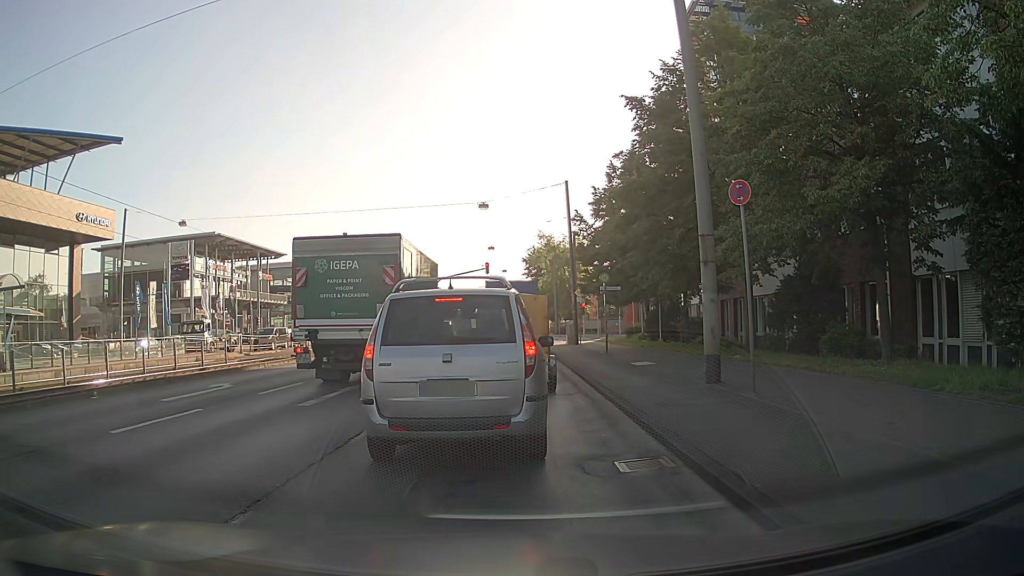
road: primary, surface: asphalt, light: Day
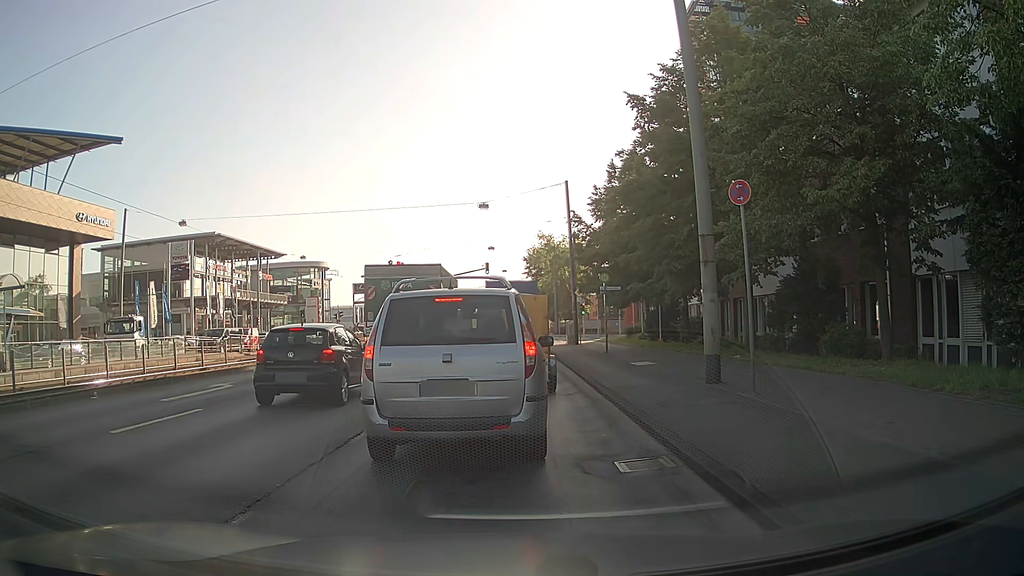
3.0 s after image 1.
(0.0, 0.0) m; 0°
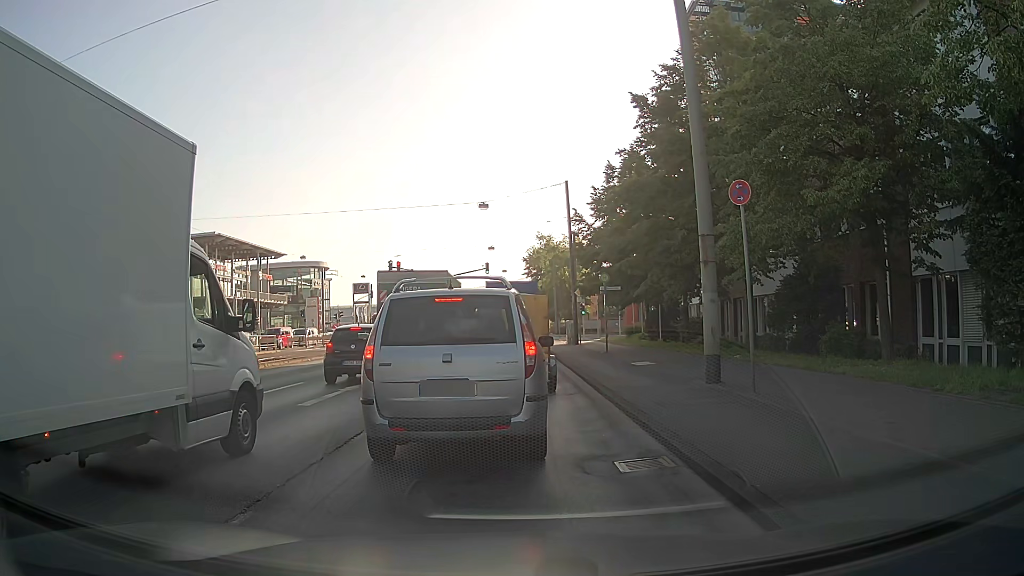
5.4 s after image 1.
(0.0, 0.0) m; 0°
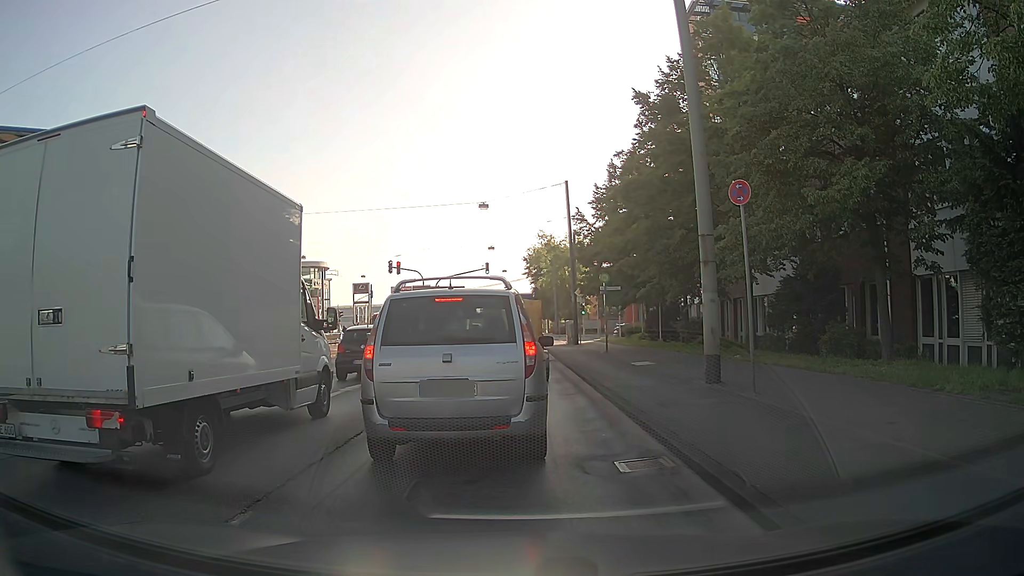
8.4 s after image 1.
(0.0, 0.0) m; 0°
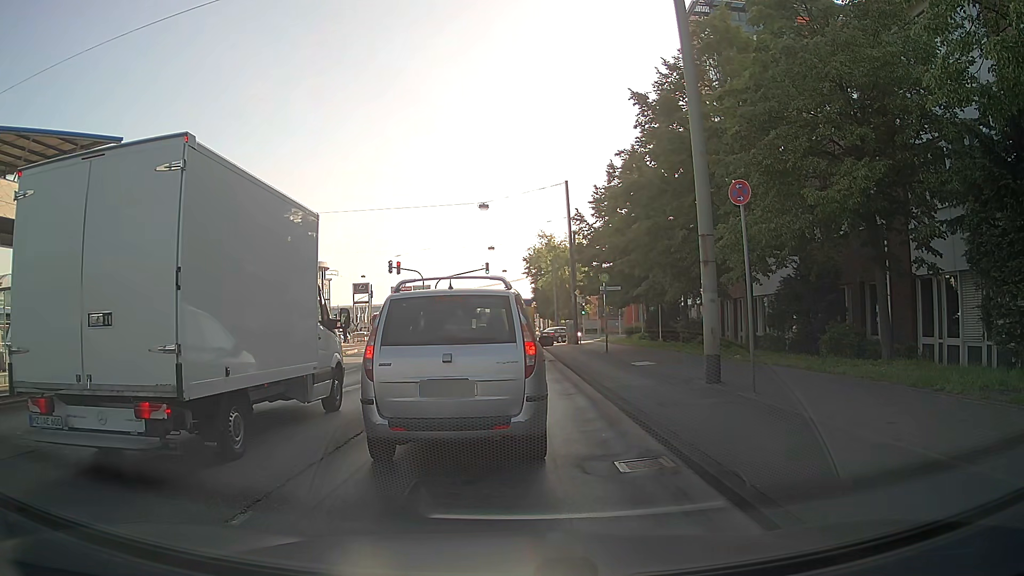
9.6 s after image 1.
(0.0, 0.0) m; 0°
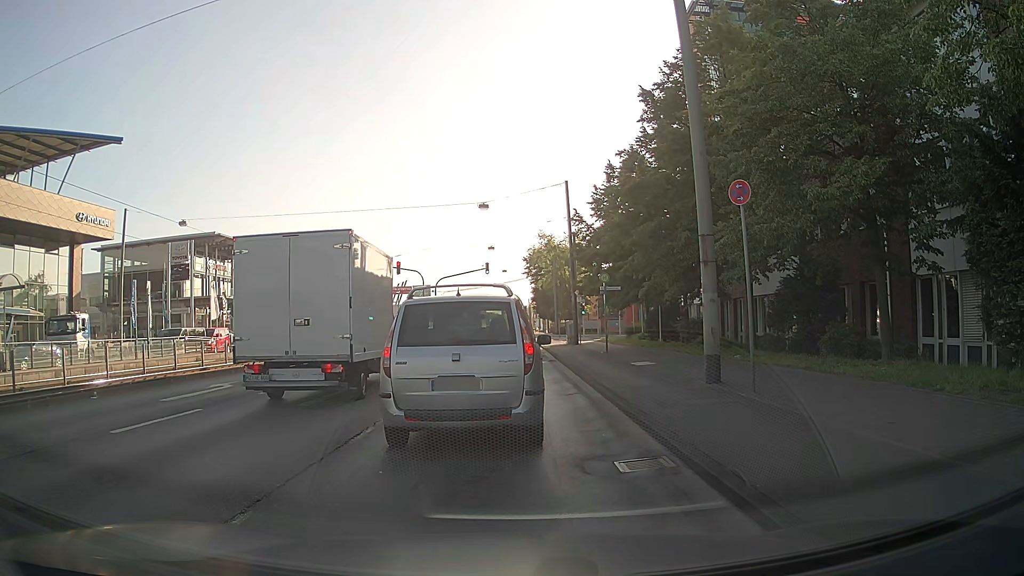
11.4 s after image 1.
(0.0, 0.0) m; 0°
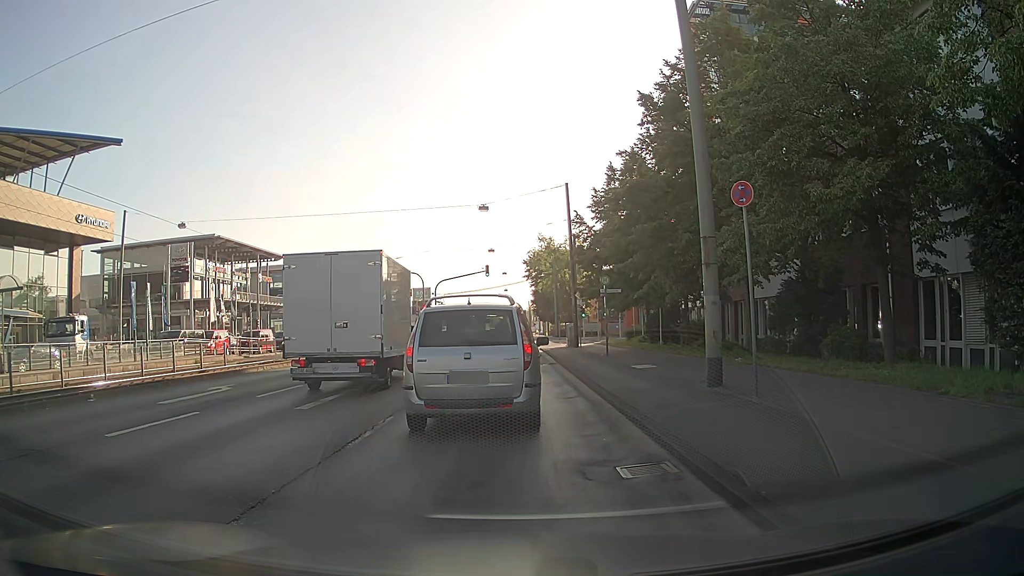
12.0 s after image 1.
(0.0, +0.1) m; 0°
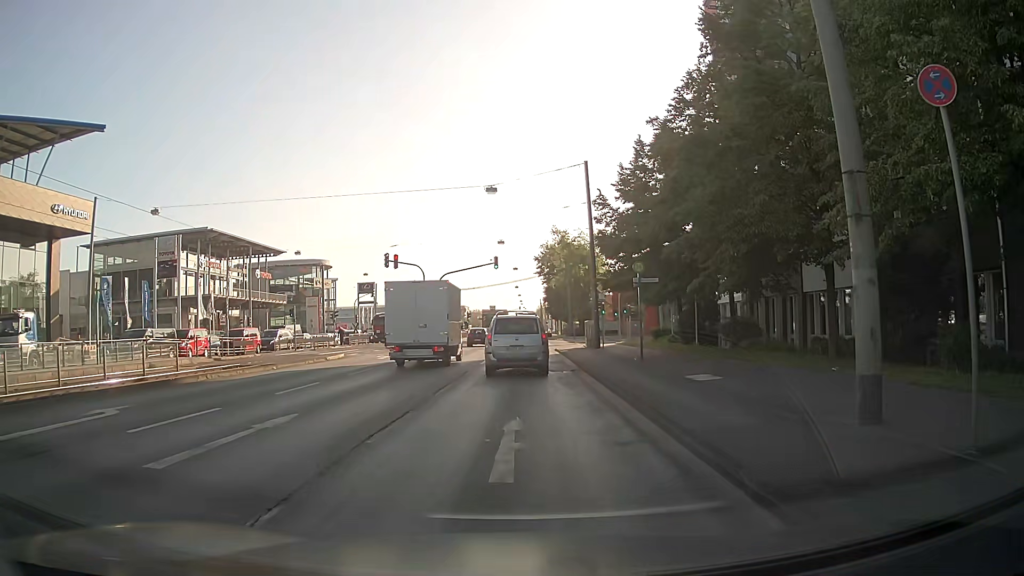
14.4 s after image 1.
(-0.1, +6.0) m; 0°
(0, +10) (0, +20) (-1, +30) (-1, +40) (-1, +50) (-1, +60) (-1, +70) (-1, +80) (-2, +90) (-2, +100) m
